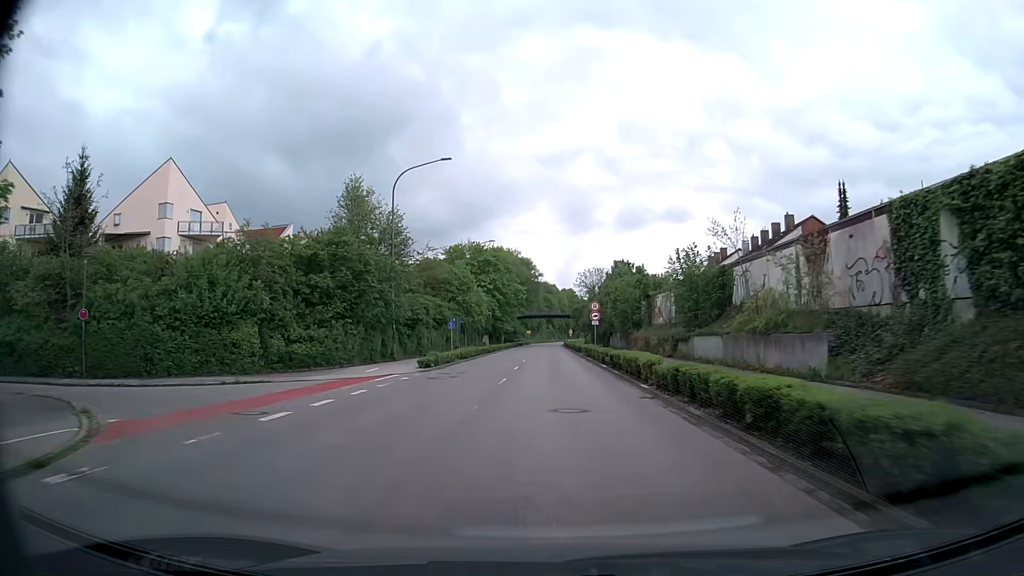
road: secondary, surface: asphalt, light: Day
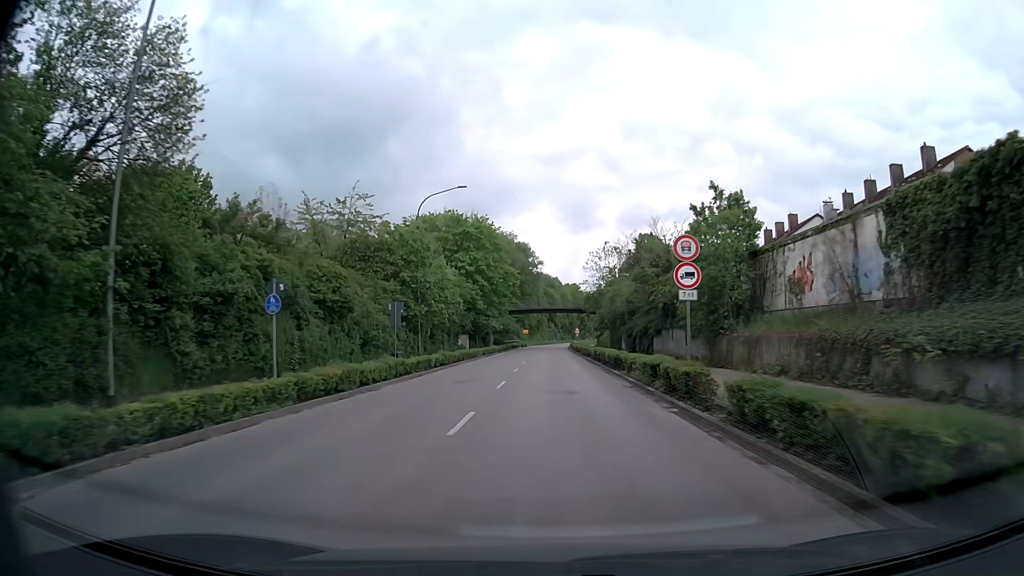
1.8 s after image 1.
(0.0, +28.4) m; 0°
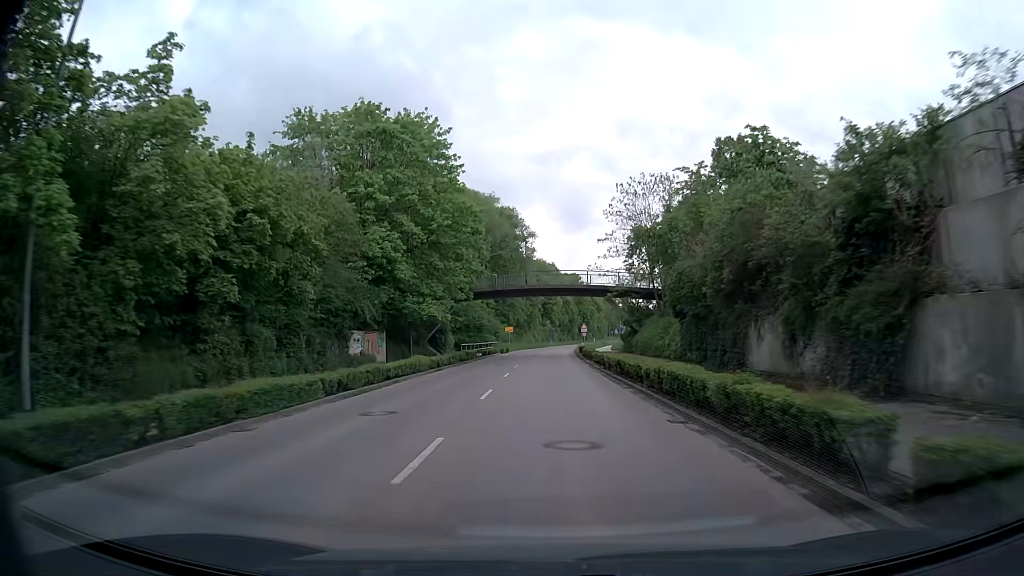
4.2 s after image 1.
(0.0, +38.9) m; 0°
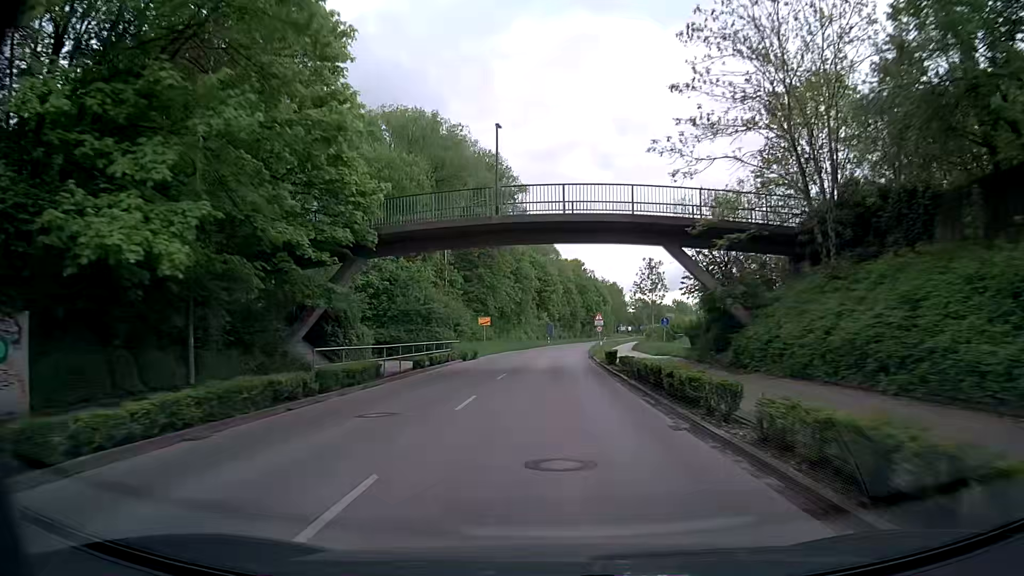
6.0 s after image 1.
(+0.1, +29.6) m; +1°
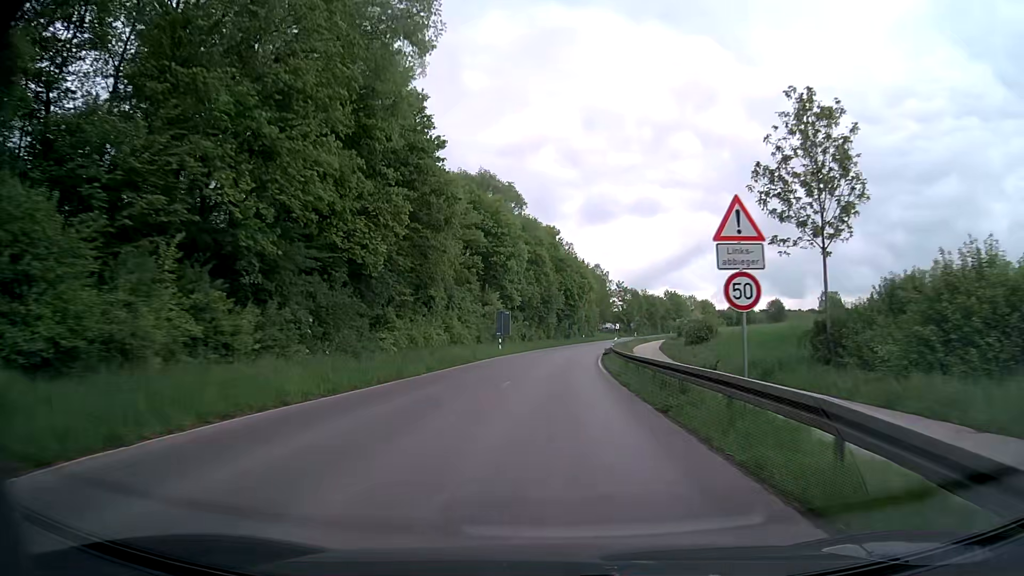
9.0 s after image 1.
(+0.7, +48.8) m; +2°
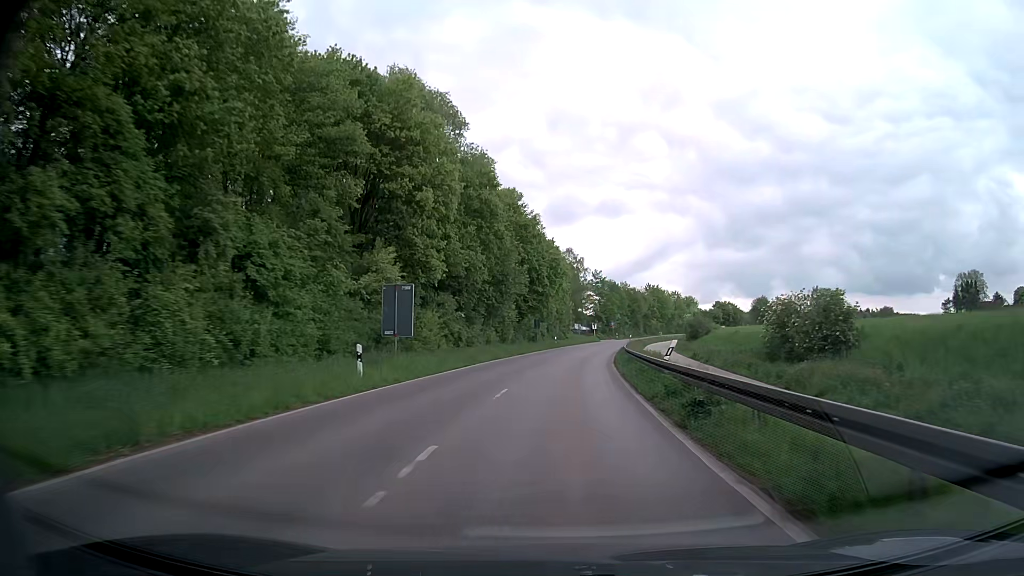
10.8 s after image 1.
(+0.6, +29.9) m; +3°
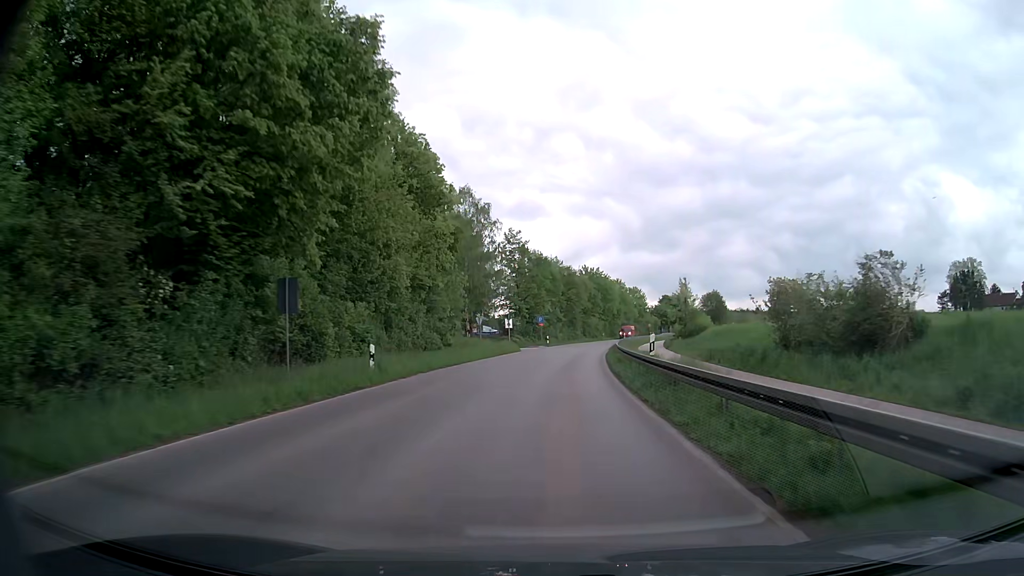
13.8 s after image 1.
(+3.4, +51.0) m; +7°
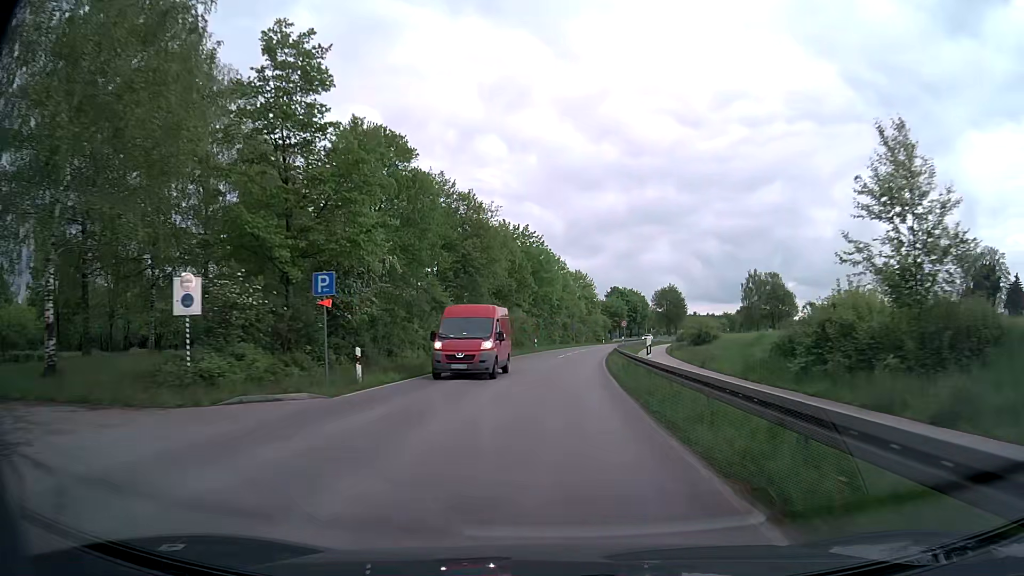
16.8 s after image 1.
(+3.1, +51.9) m; +7°
(0, +10) (0, +20) (+1, +30) (+2, +40) (+3, +50) (+4, +60) (+6, +70) (+7, +80) (+9, +89) (+12, +99) m
